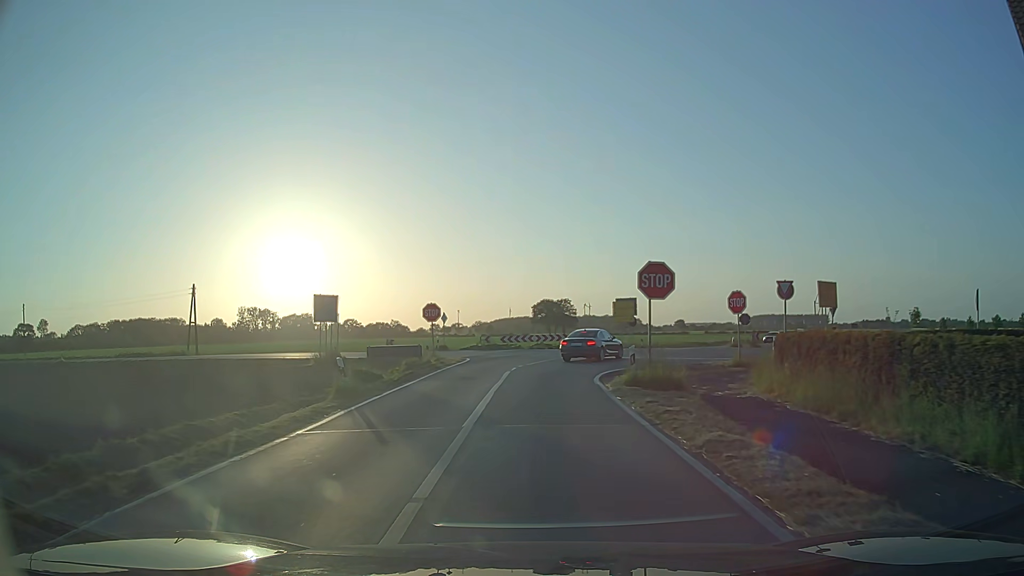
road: secondary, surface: asphalt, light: Day
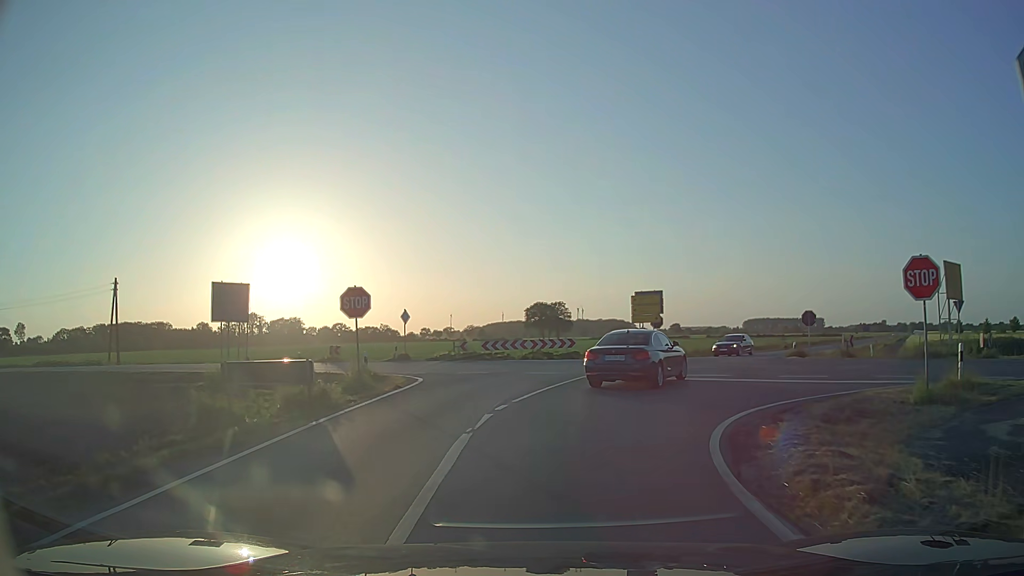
(-0.1, +13.6) m; 0°
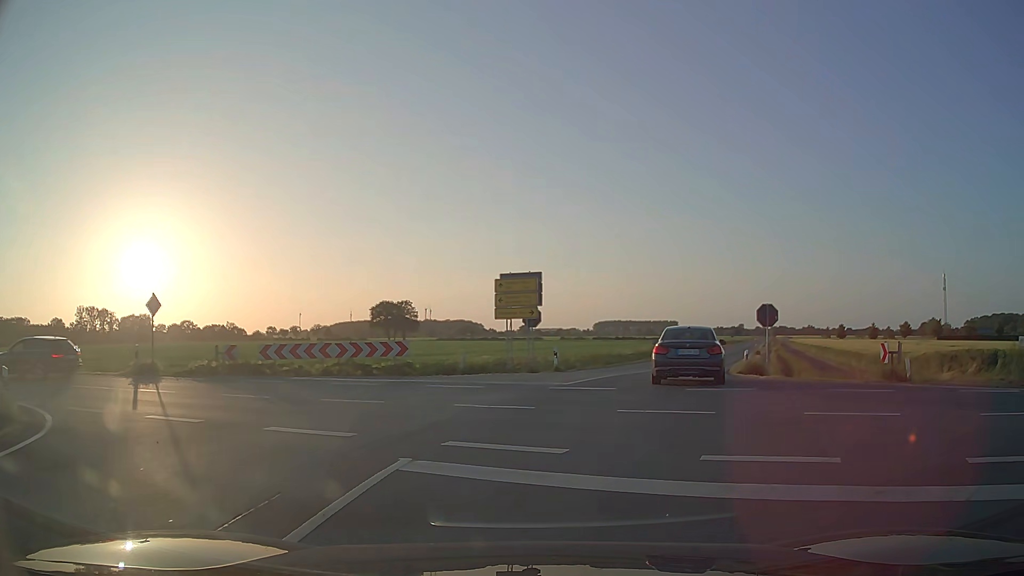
(+1.0, +13.7) m; +13°
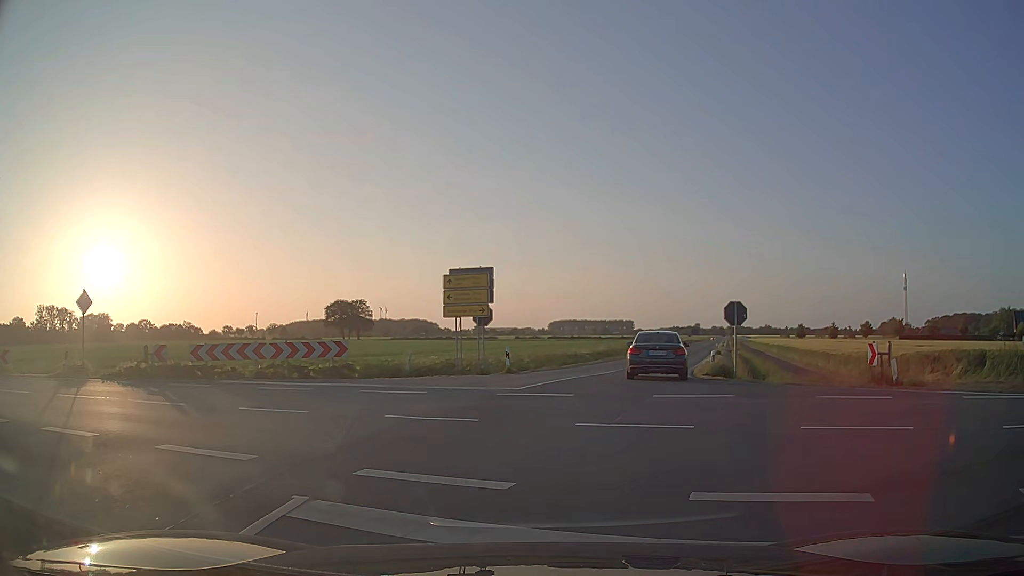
(0.0, +1.7) m; +4°
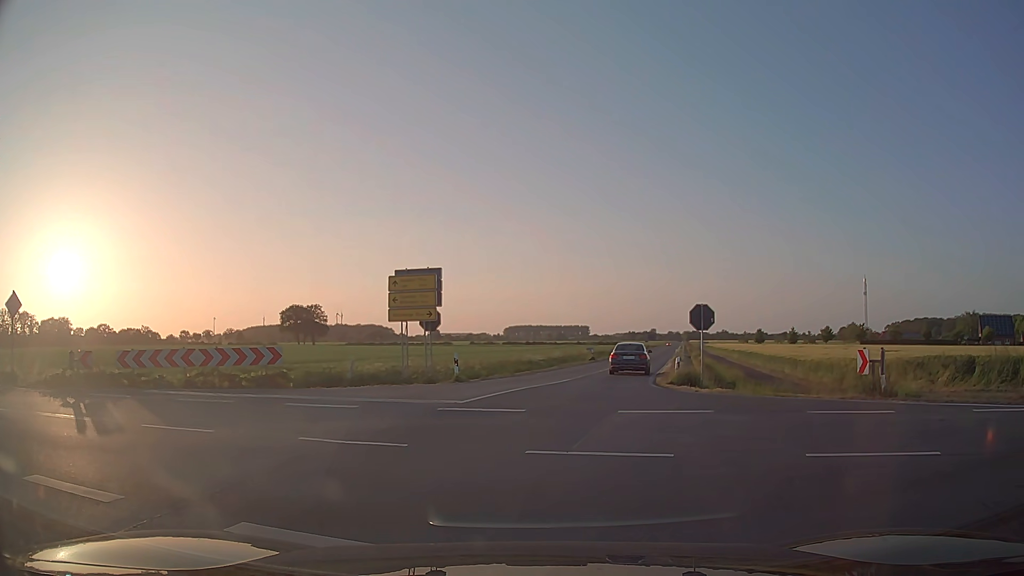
(0.0, +1.7) m; +2°
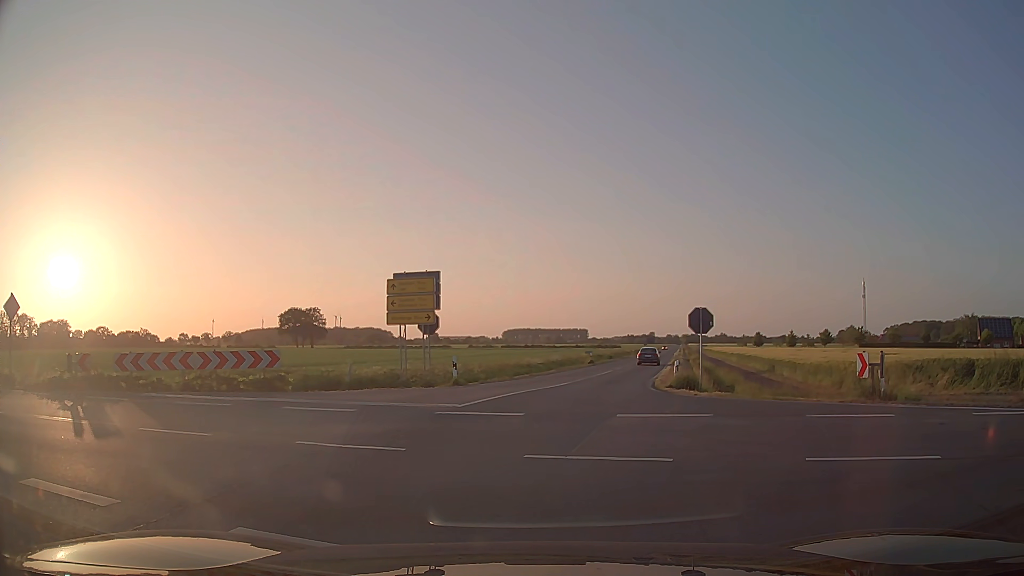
(0.0, +0.1) m; 0°
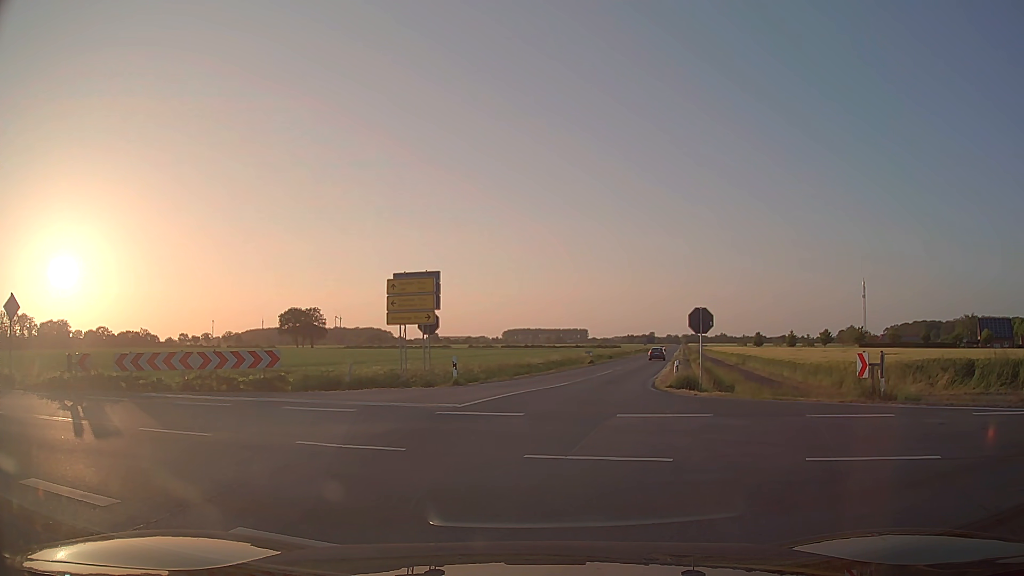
(0.0, 0.0) m; 0°
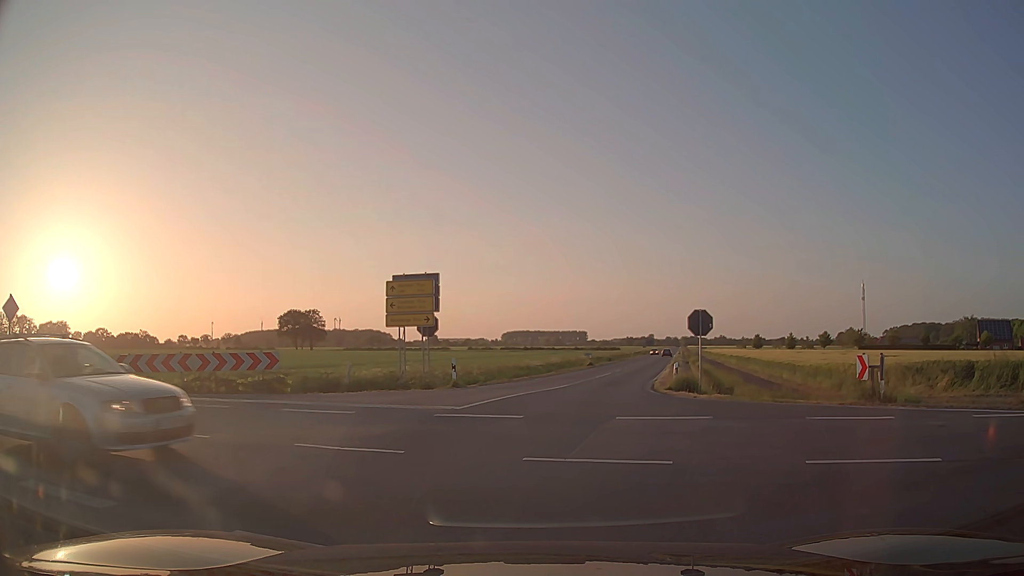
(0.0, 0.0) m; 0°
(+1, +10) (+2, +20) (+4, +30) (+7, +39) (+9, +49) (+12, +59) (+14, +68) (+17, +78) (+19, +88) (+22, +97) m
